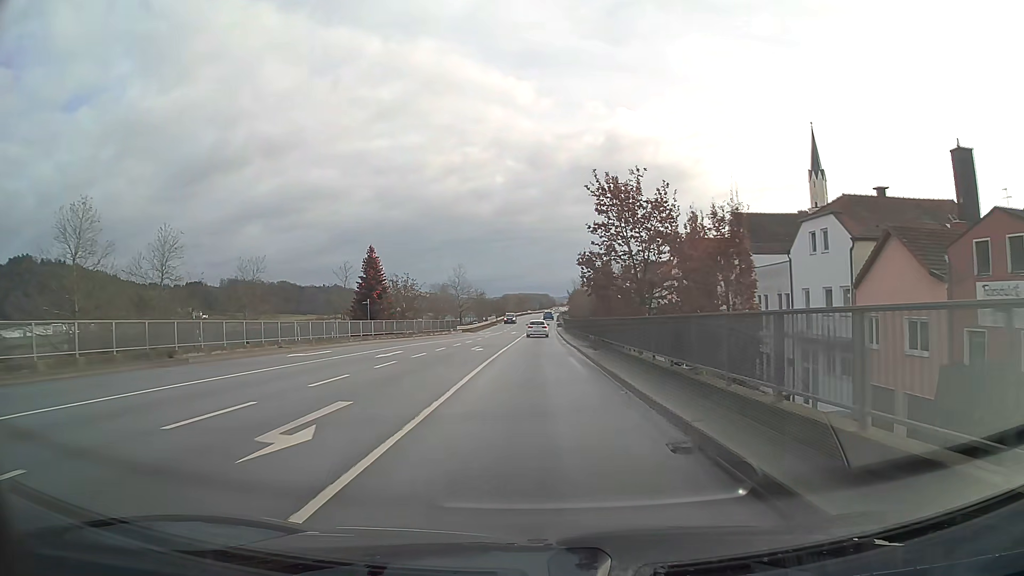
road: primary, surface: asphalt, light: Day
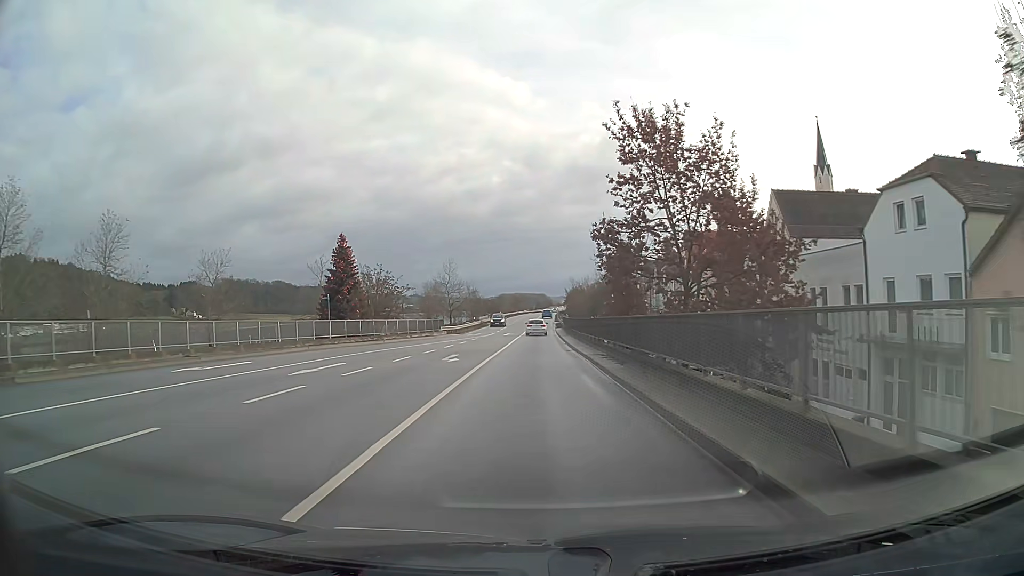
(0.0, +9.2) m; 0°
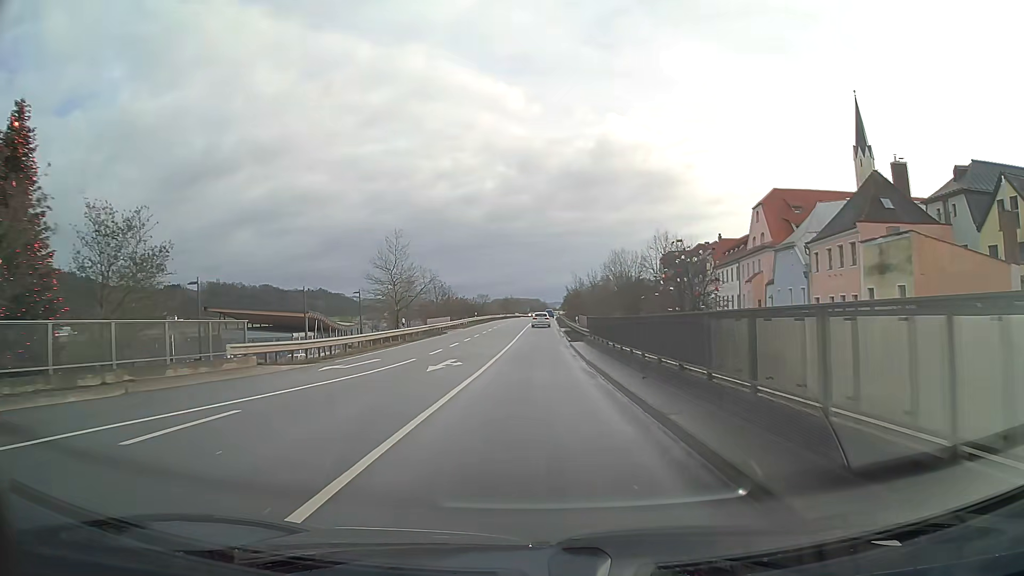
(+0.2, +40.2) m; 0°
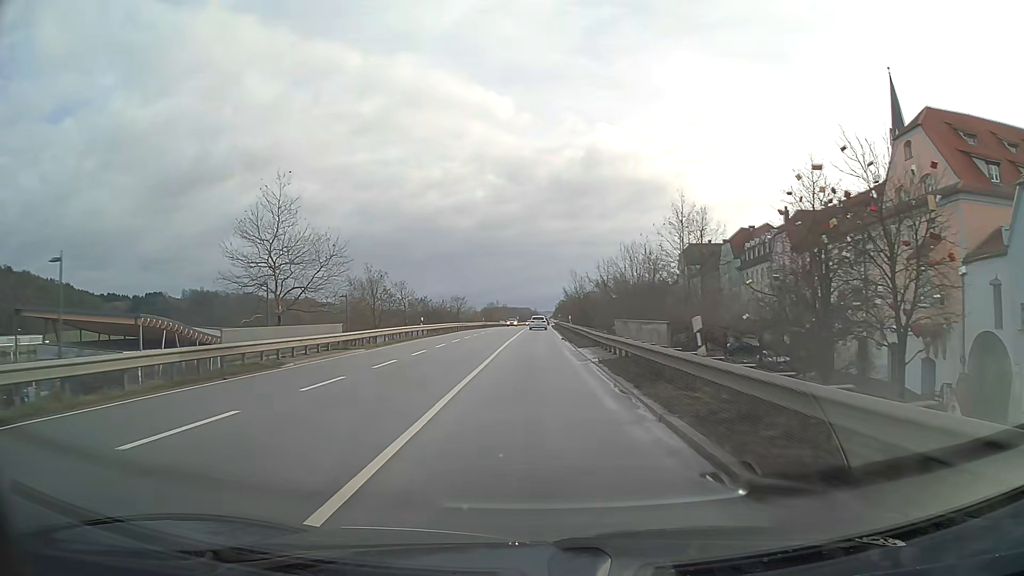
(+0.3, +32.8) m; +1°
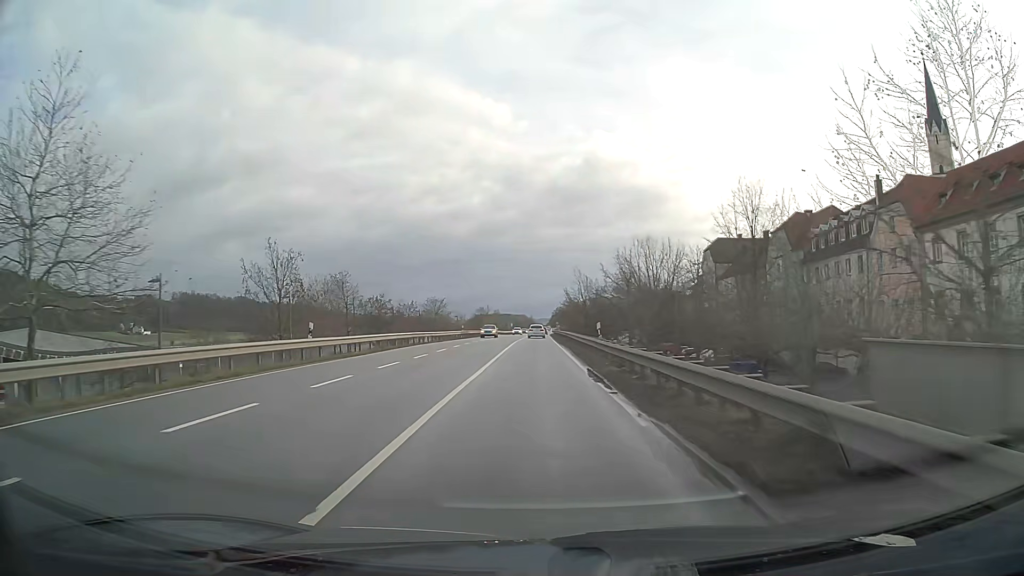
(+0.1, +22.7) m; 0°
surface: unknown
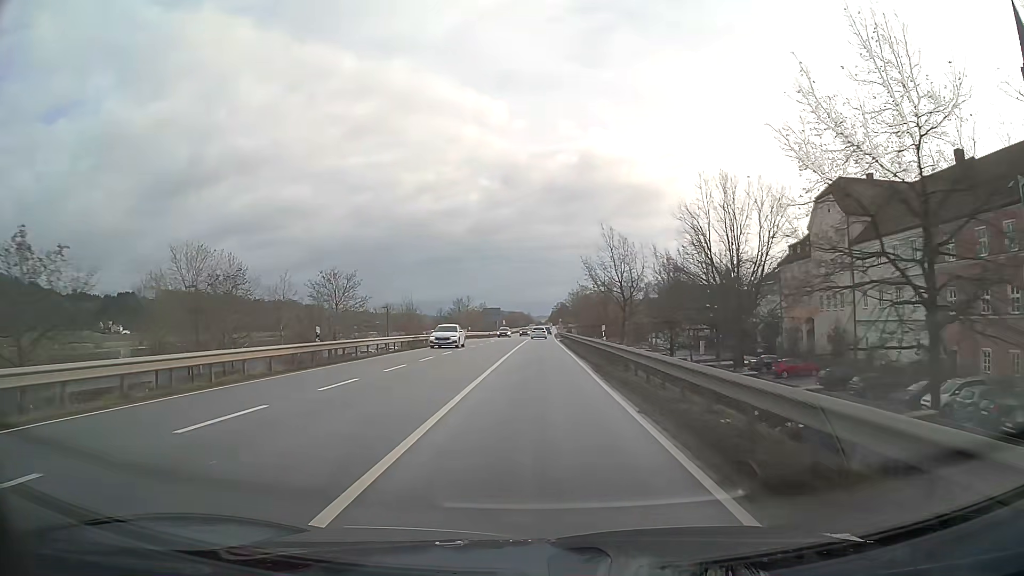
(+0.1, +47.9) m; 0°
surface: asphalt
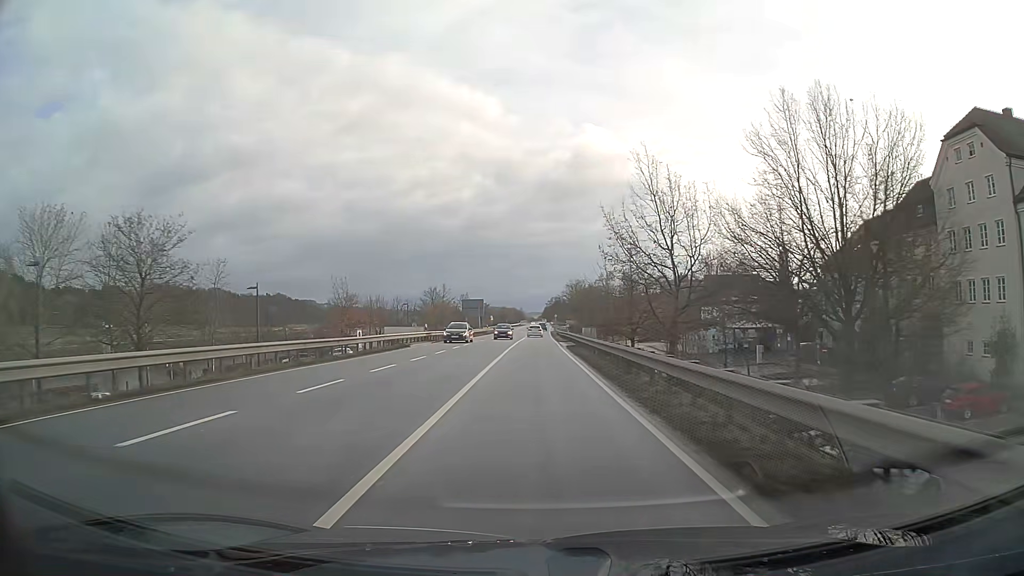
(+0.1, +25.4) m; +1°
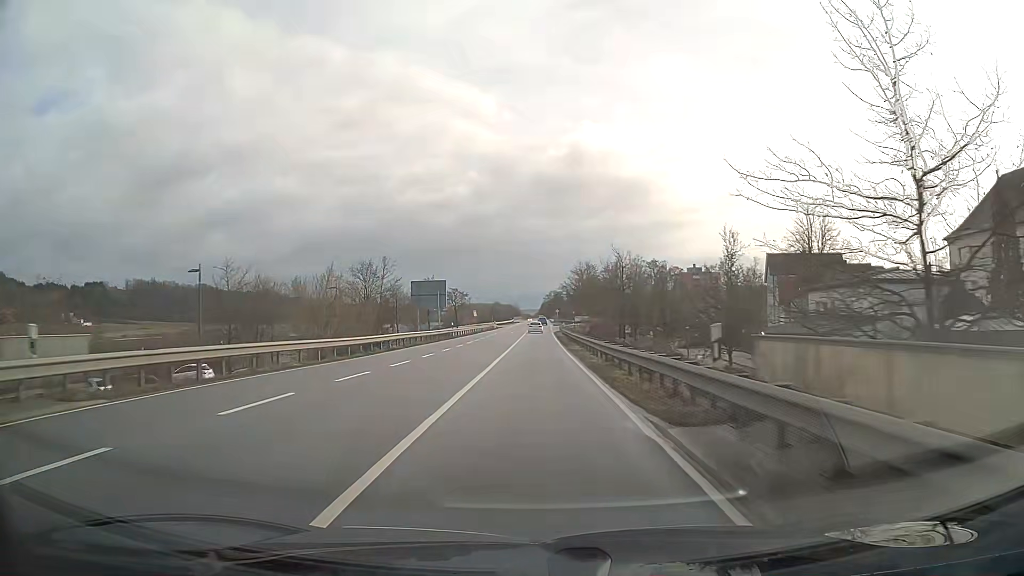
(+0.1, +39.5) m; 0°
